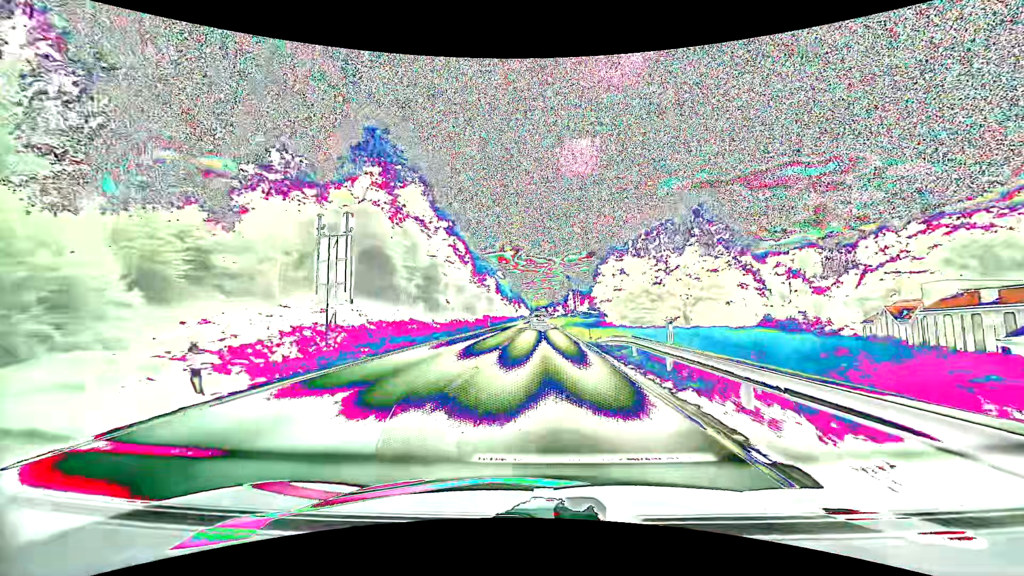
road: primary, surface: asphalt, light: Day
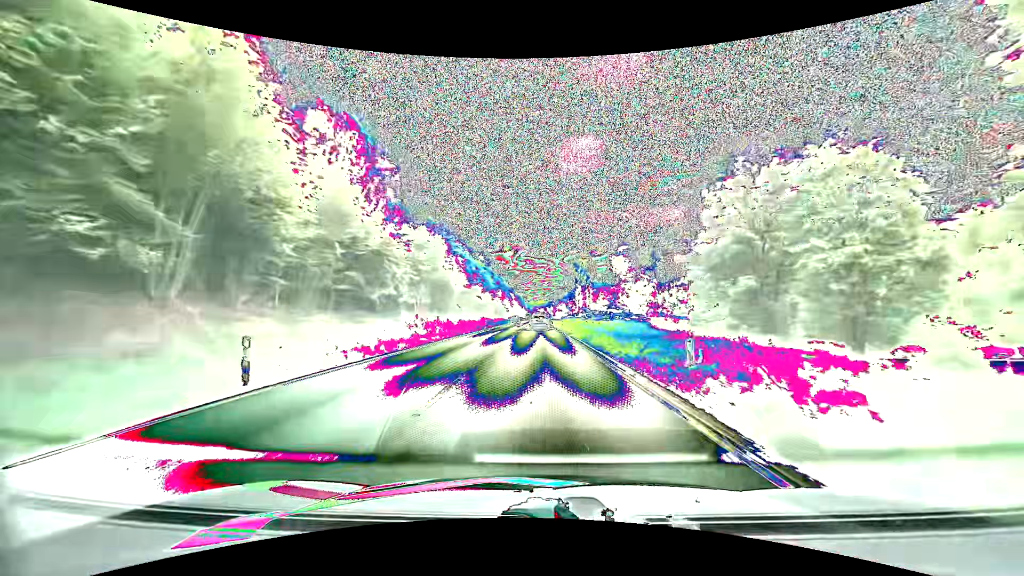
(0.0, +49.9) m; 0°
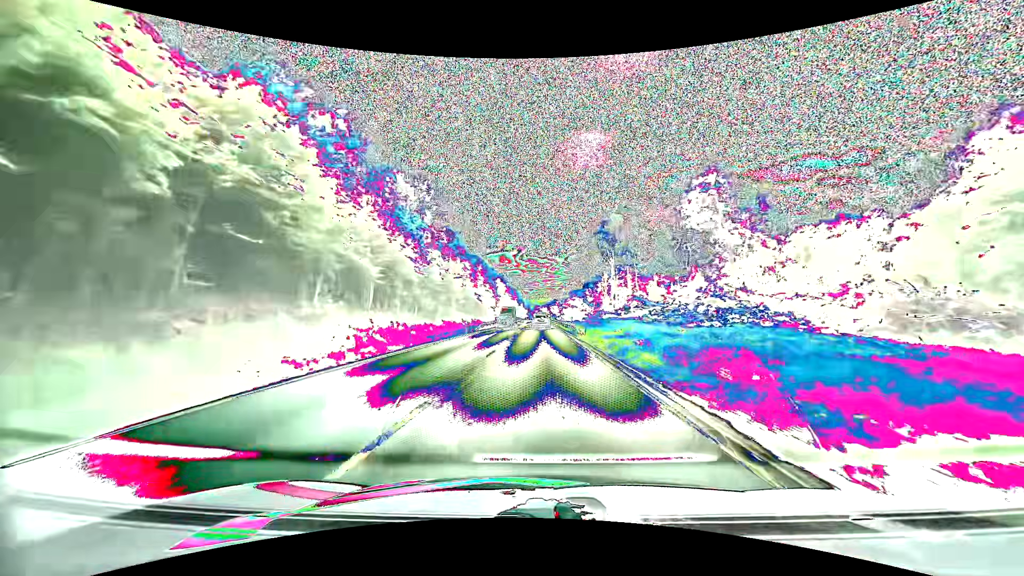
(0.0, +63.6) m; 0°
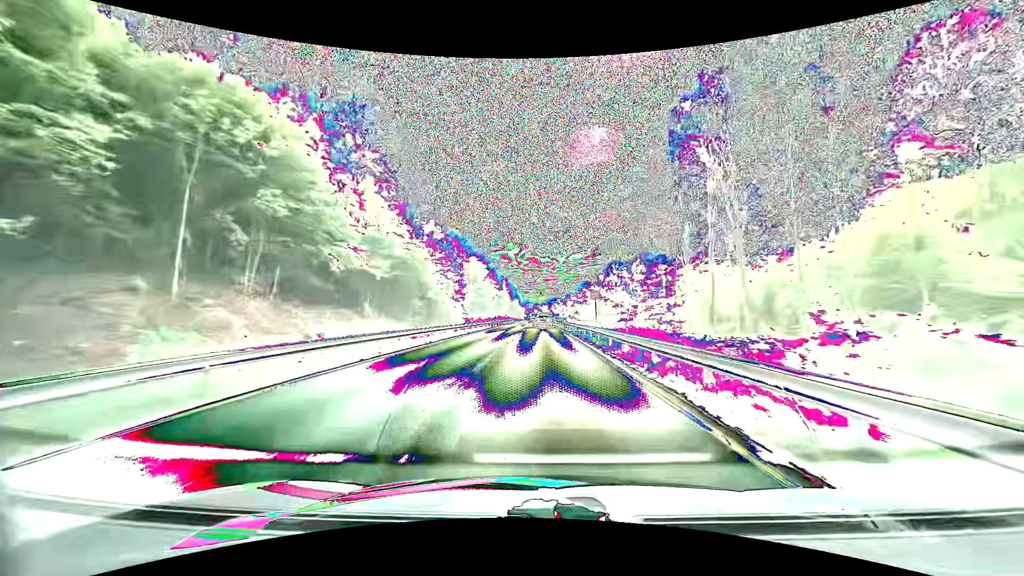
(0.0, +51.7) m; 0°
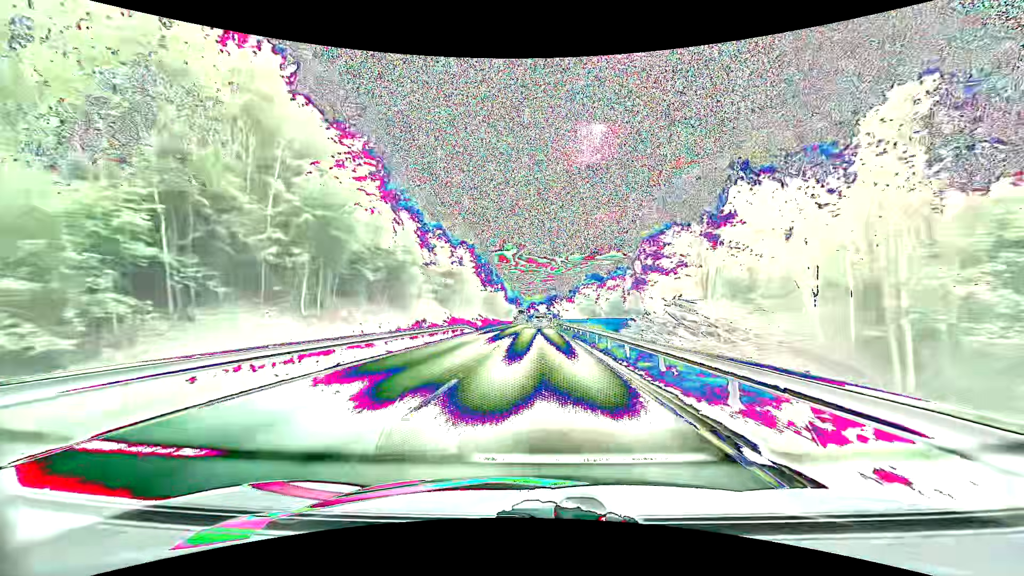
(+0.4, +66.1) m; +1°
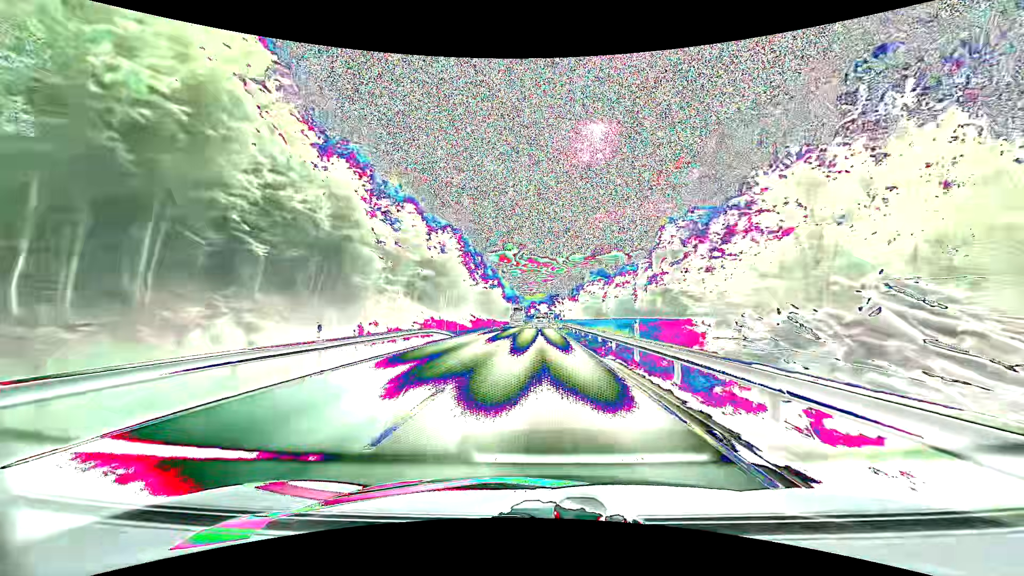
(-0.1, +13.4) m; 0°
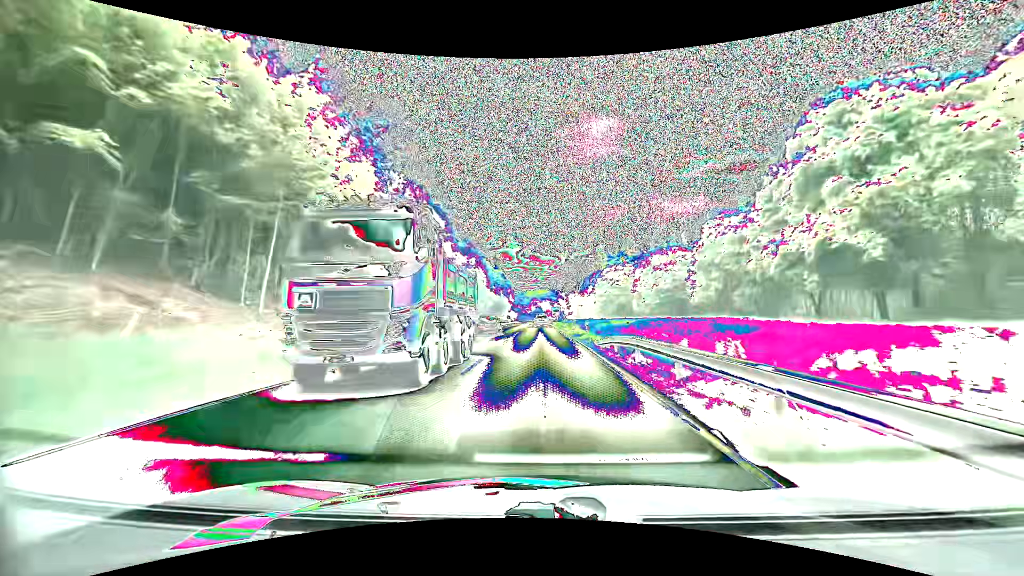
(0.0, +40.4) m; 0°
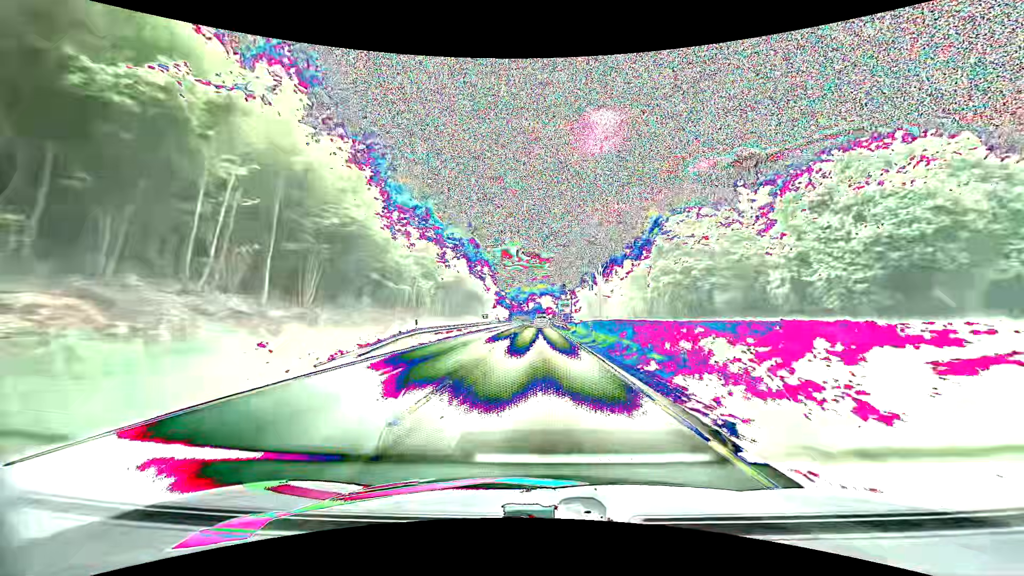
(+0.1, +53.8) m; 0°
(0, +10) (0, +20) (0, +30) (0, +40) (0, +50) (0, +60) (0, +70) (0, +80) (0, +90) (0, +100) m
